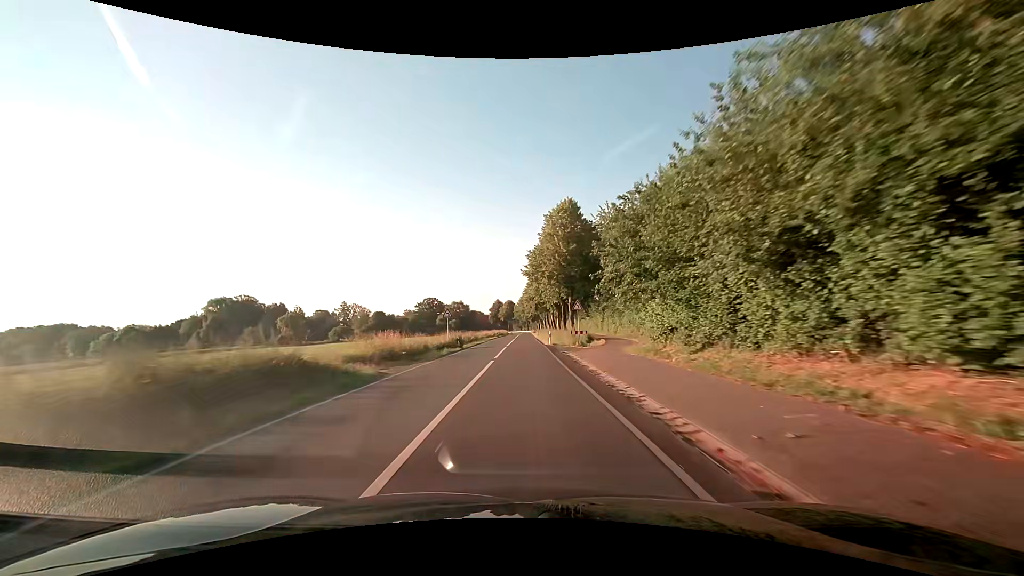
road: secondary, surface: asphalt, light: Day
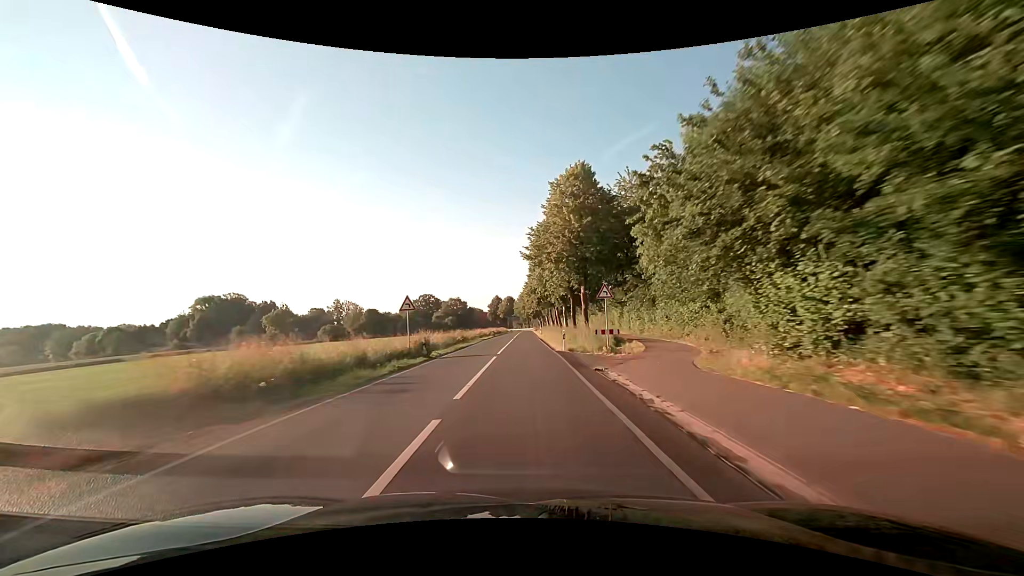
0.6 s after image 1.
(-0.1, +12.9) m; 0°
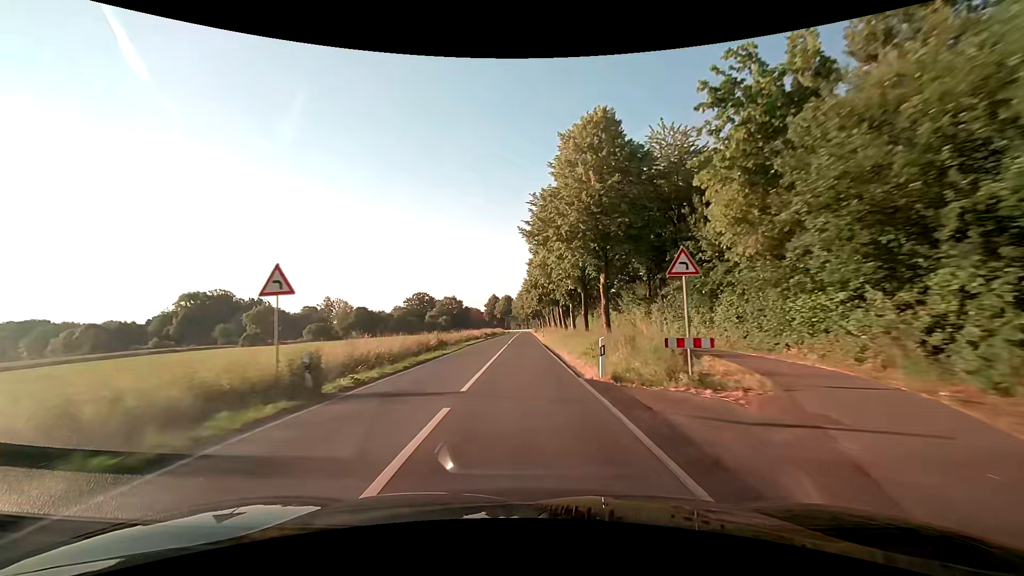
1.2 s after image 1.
(0.0, +12.8) m; 0°
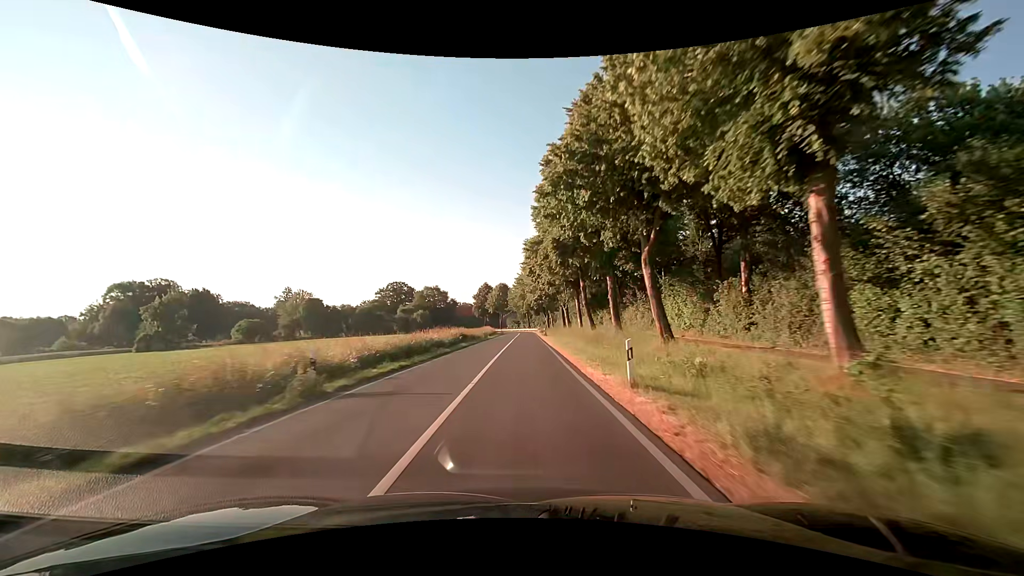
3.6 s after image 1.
(-0.1, +50.0) m; 0°
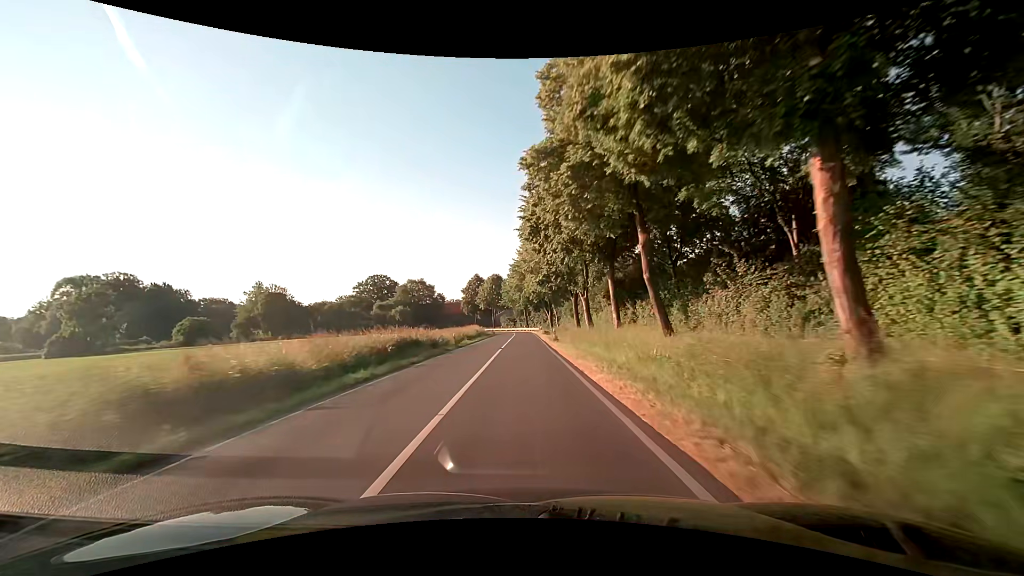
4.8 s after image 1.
(+0.2, +24.0) m; 0°
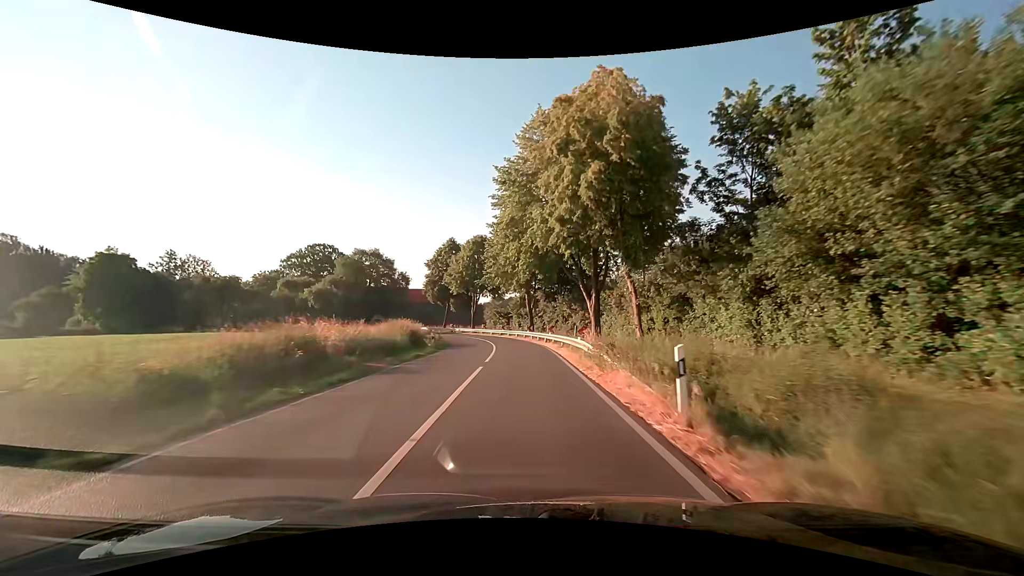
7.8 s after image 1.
(+0.2, +57.2) m; 0°
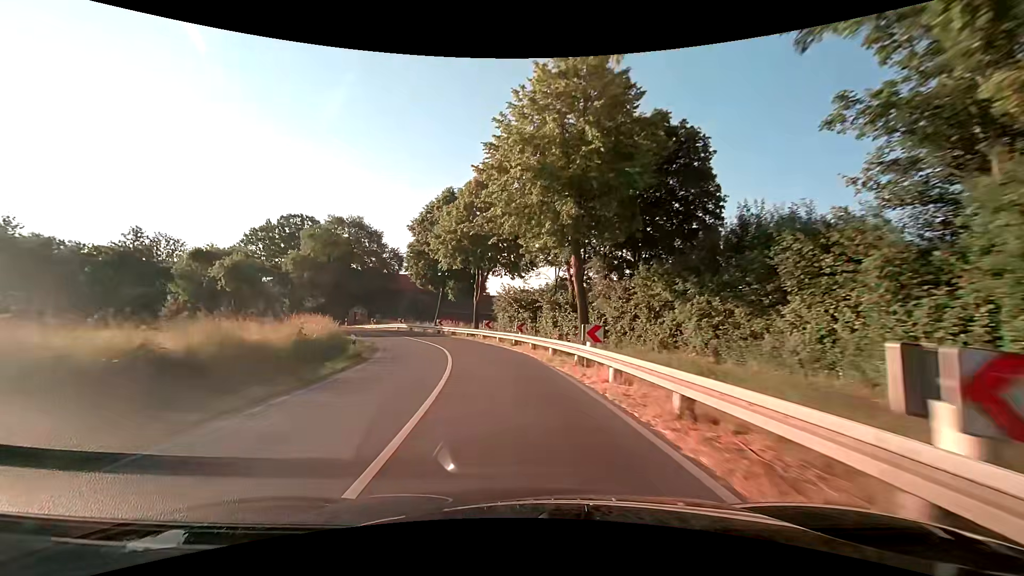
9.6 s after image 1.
(-0.4, +32.3) m; -3°
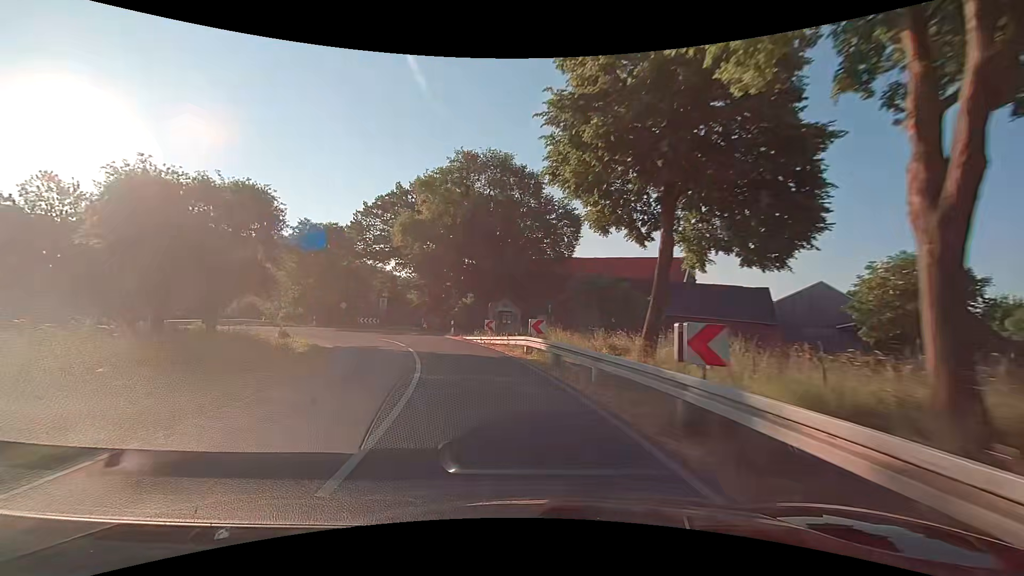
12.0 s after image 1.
(-6.5, +39.0) m; -22°
